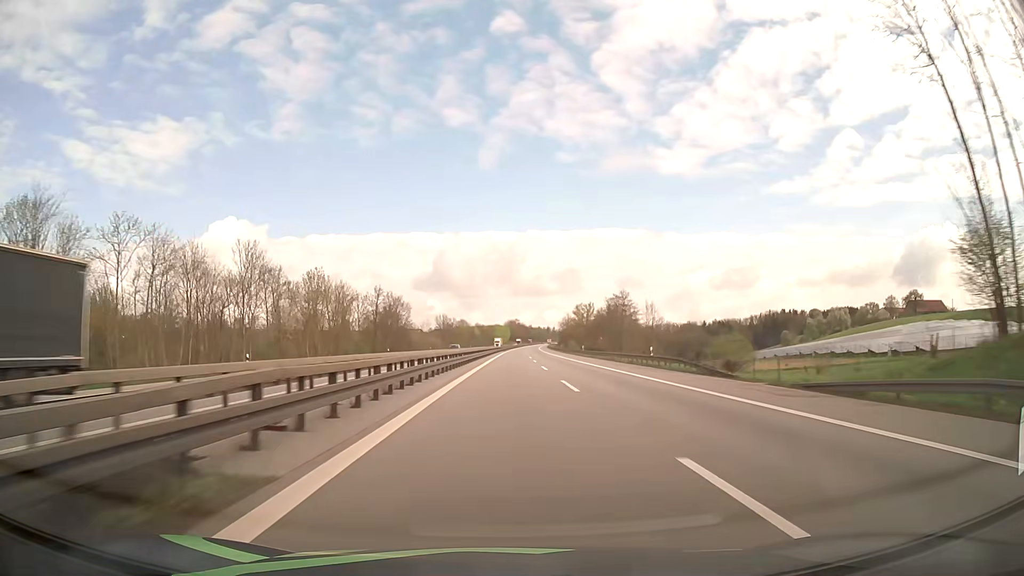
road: motorway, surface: asphalt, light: Day
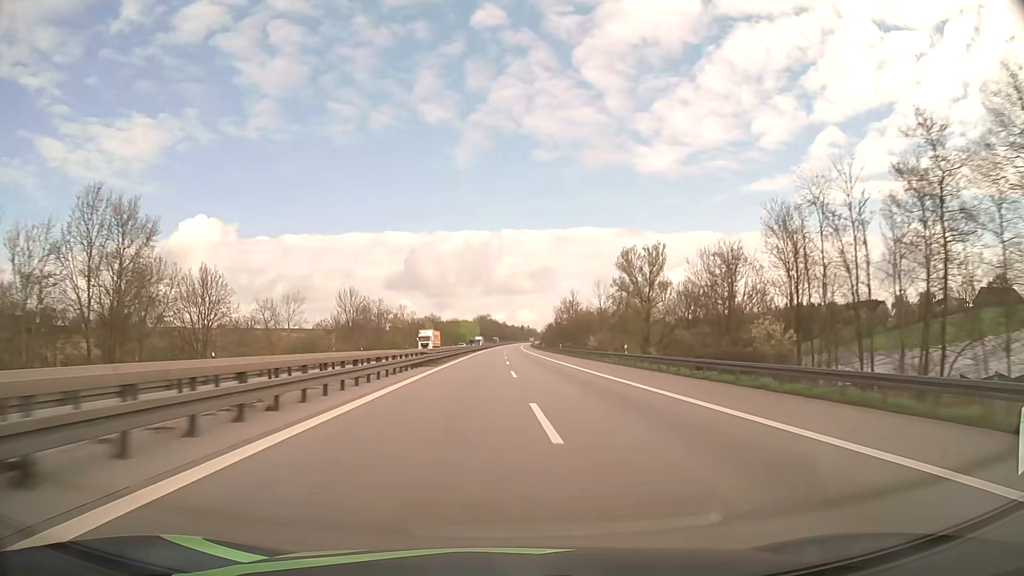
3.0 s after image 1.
(+2.3, +101.5) m; +2°
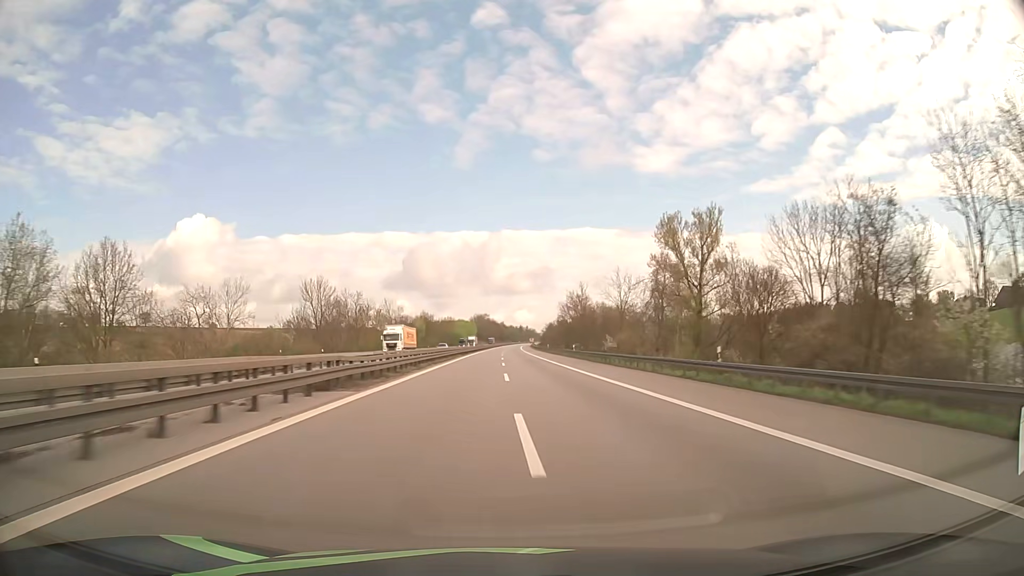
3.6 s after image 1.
(0.0, +20.4) m; 0°
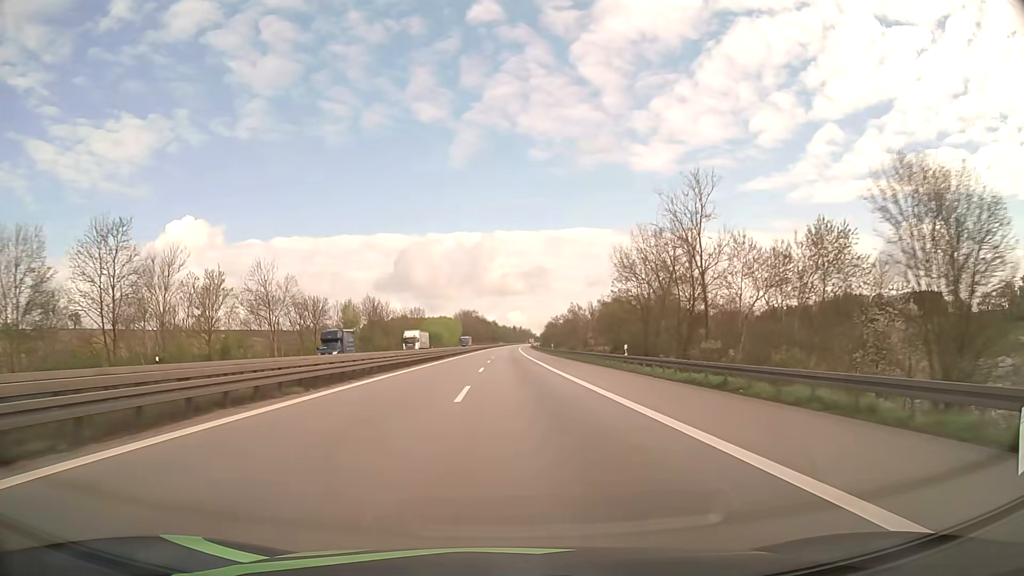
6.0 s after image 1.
(+0.5, +81.7) m; +1°
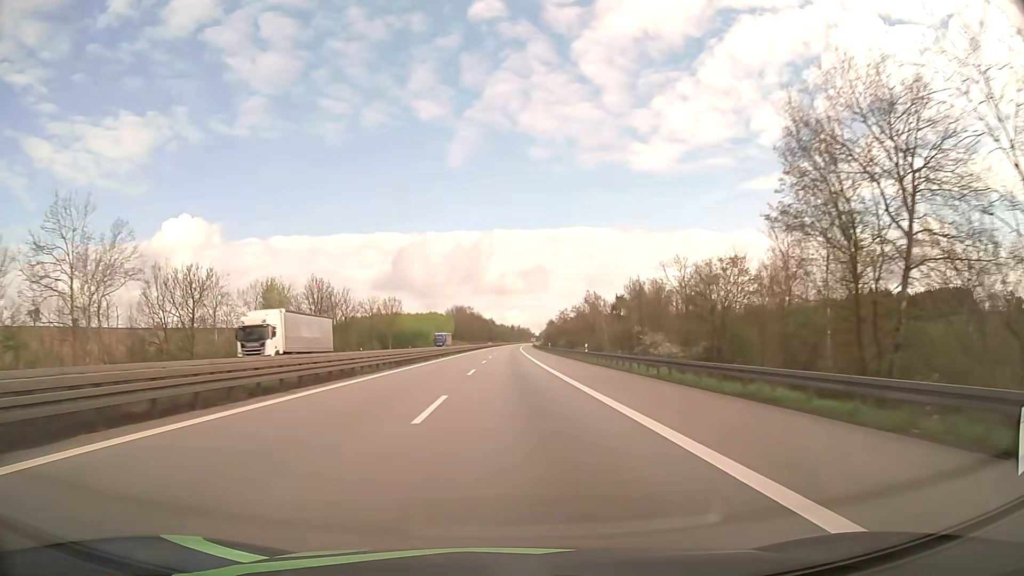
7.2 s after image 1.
(+0.1, +40.9) m; 0°
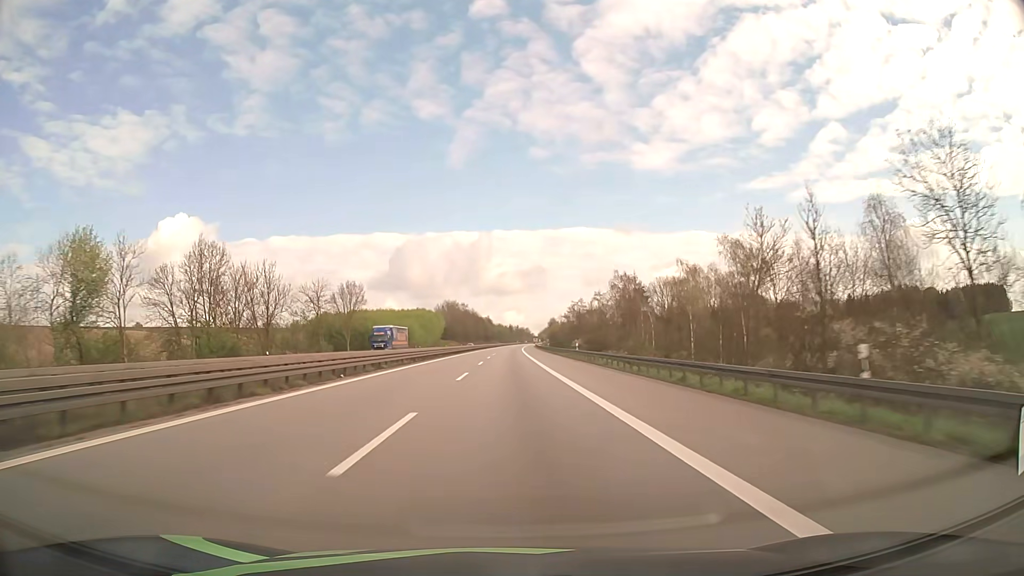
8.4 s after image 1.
(+0.1, +41.0) m; 0°
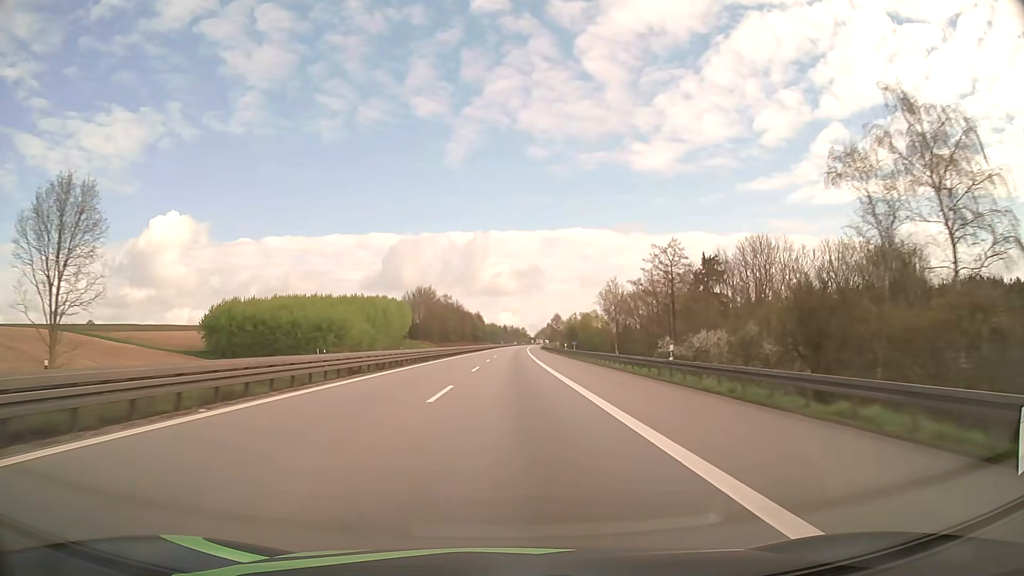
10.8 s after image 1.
(+0.3, +81.9) m; 0°
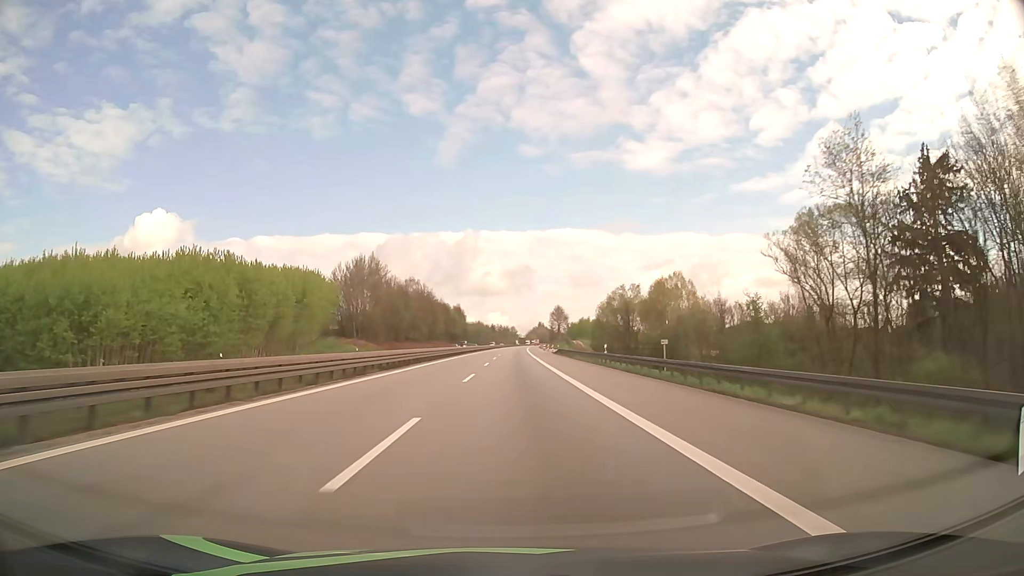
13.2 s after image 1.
(+0.7, +81.9) m; +1°
(0, +10) (0, +20) (0, +30) (0, +40) (0, +50) (+1, +60) (+1, +70) (+1, +80) (+1, +90) (+1, +100) m
